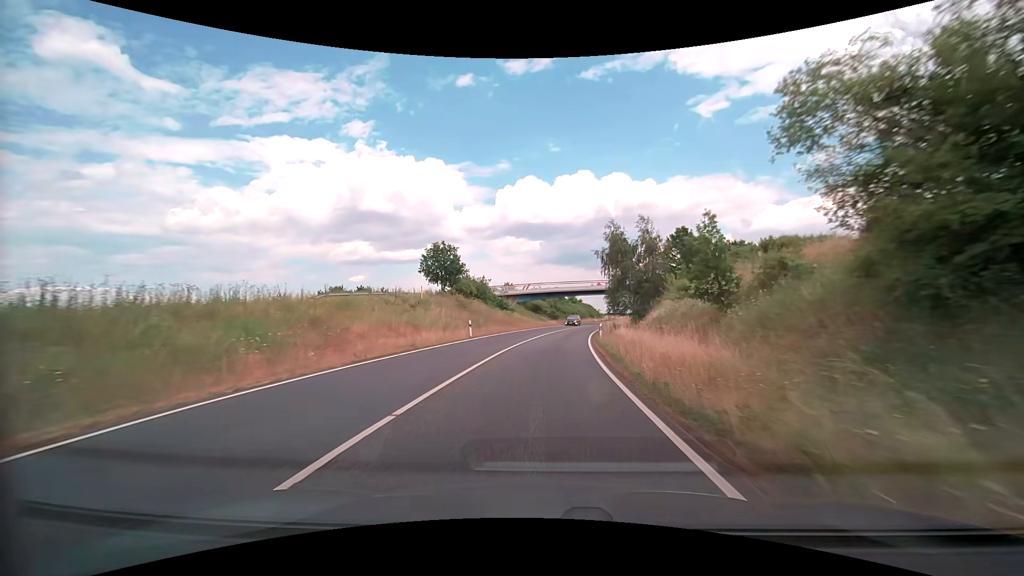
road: secondary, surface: asphalt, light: Day
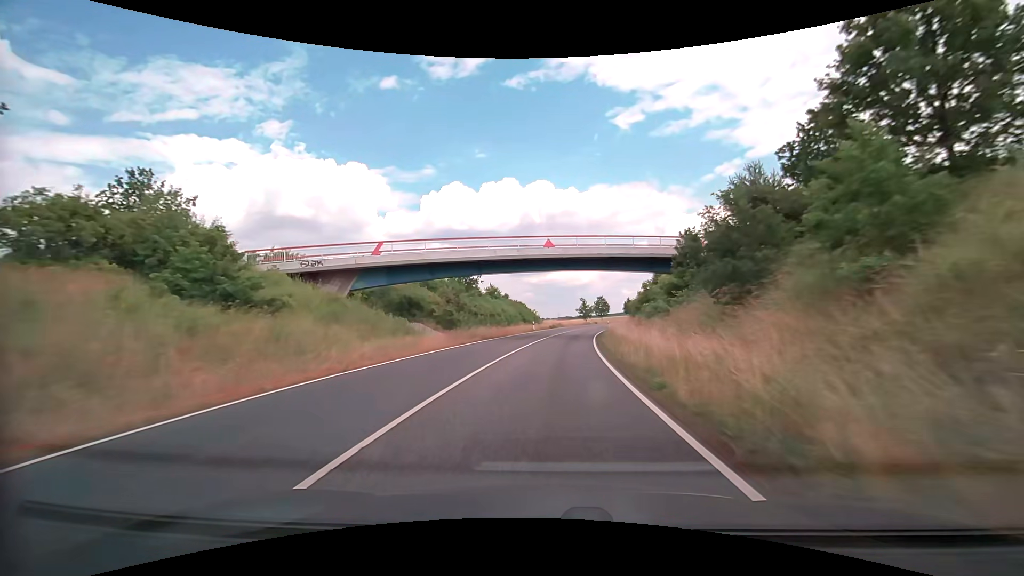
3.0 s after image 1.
(+3.3, +52.8) m; +8°
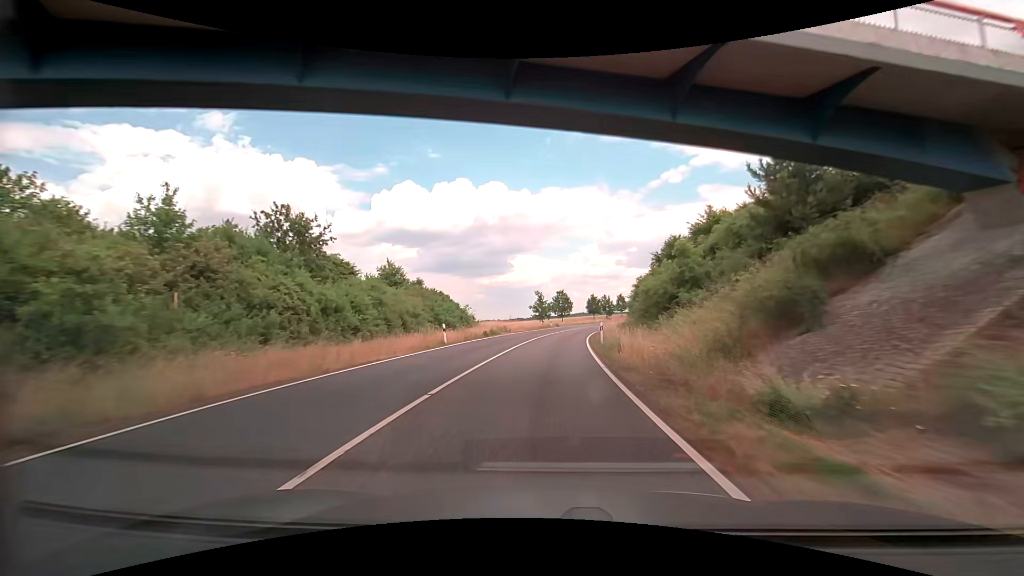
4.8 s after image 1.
(+1.6, +32.1) m; +6°
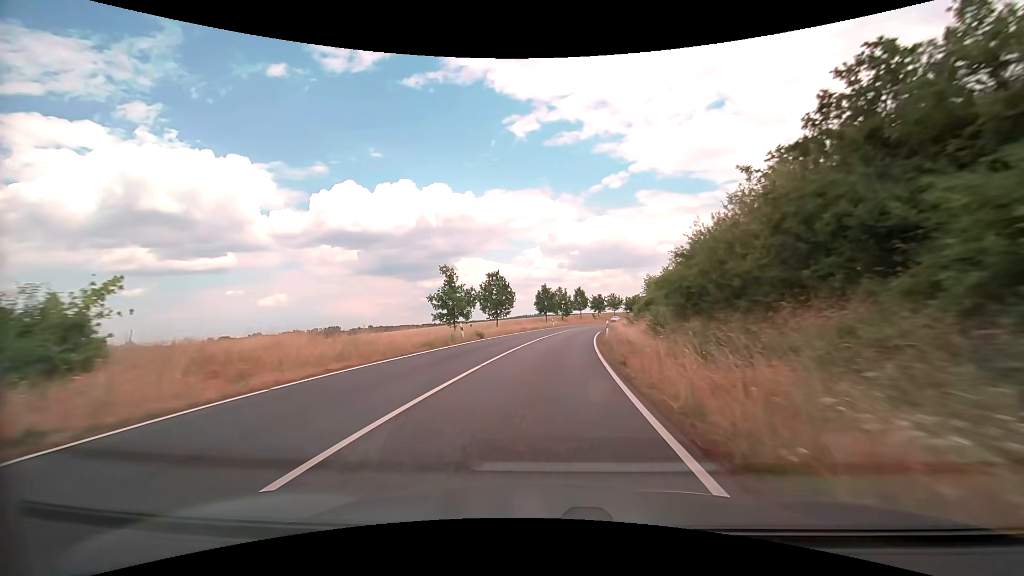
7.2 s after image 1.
(+2.3, +42.9) m; +6°
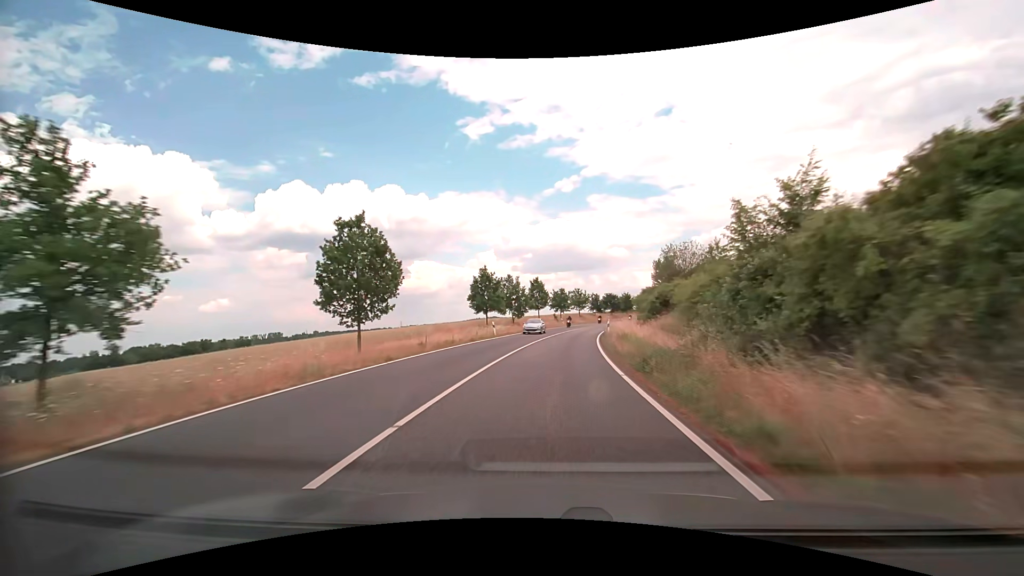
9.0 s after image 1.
(+1.4, +32.2) m; +5°
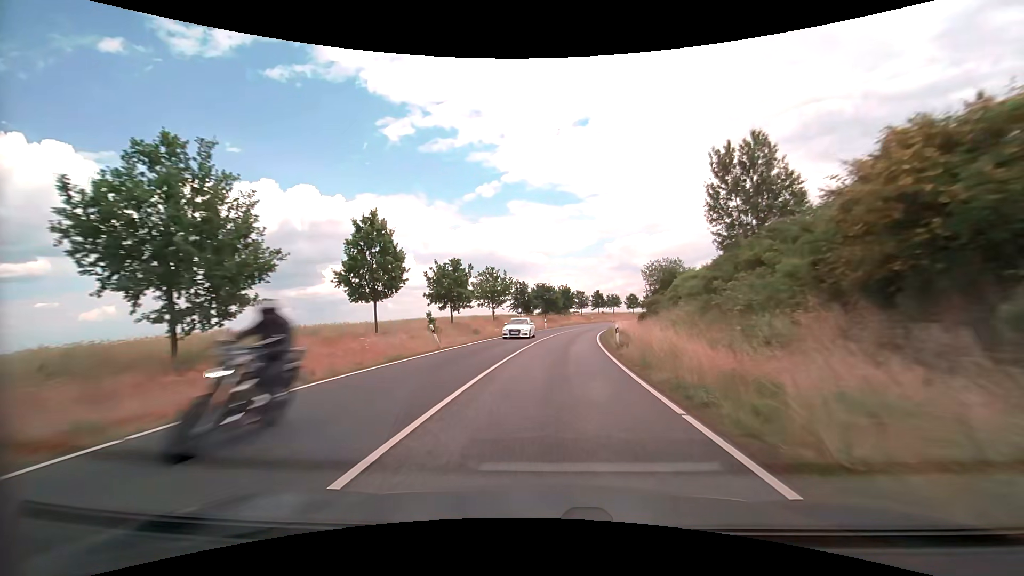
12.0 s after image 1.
(+4.1, +53.6) m; +9°
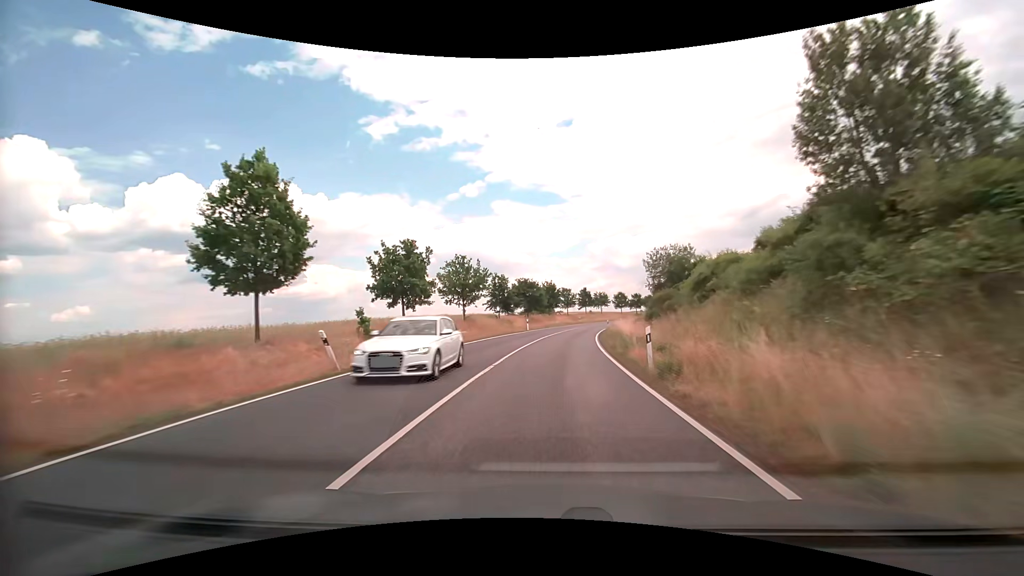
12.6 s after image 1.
(+0.2, +10.8) m; +2°
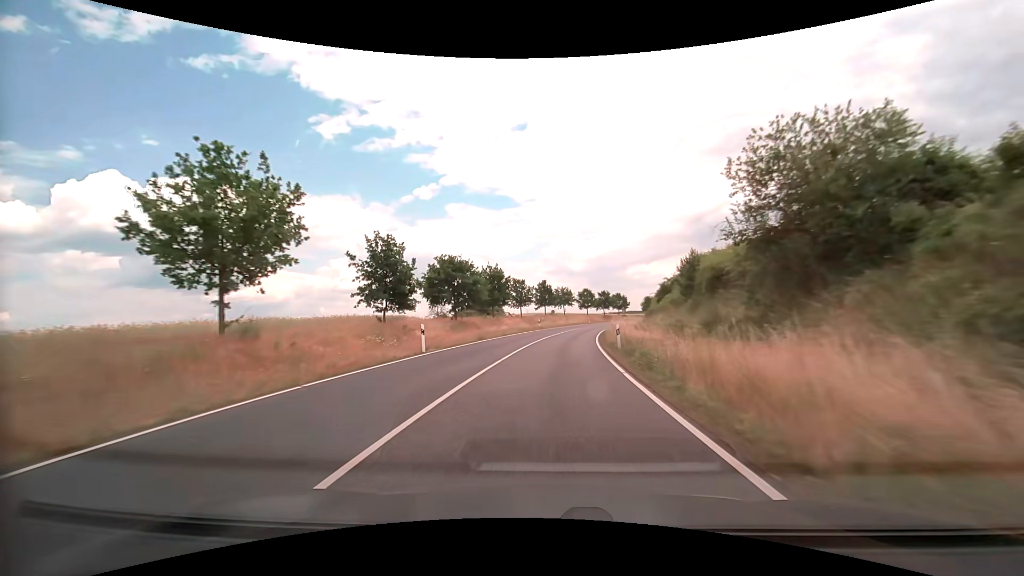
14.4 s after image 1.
(+1.4, +32.2) m; +5°
(0, +10) (+1, +20) (+1, +30) (+2, +40) (+3, +50) (+5, +60) (+7, +70) (+9, +79) (+11, +89) (+14, +99) m
